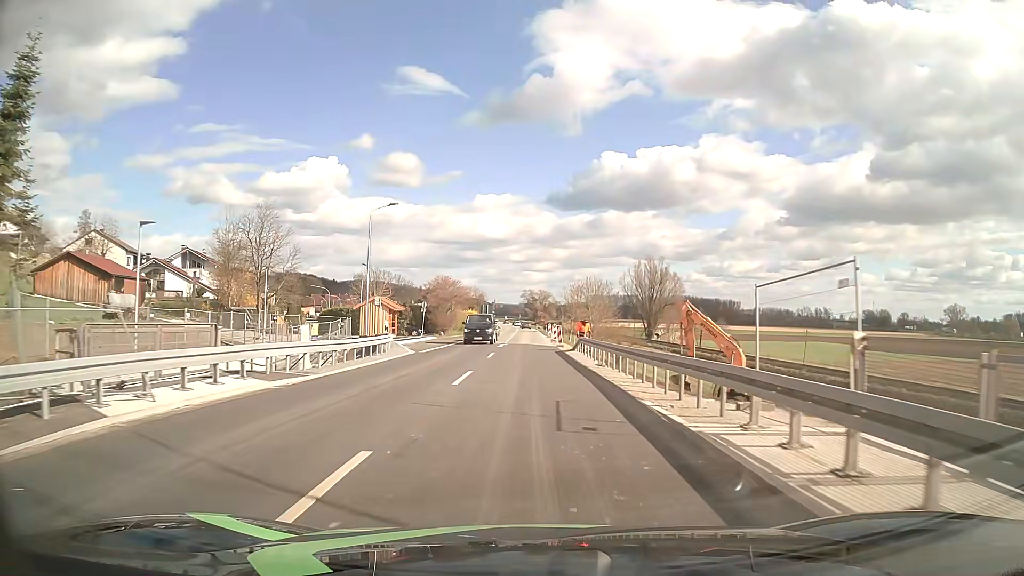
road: secondary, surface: asphalt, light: Day
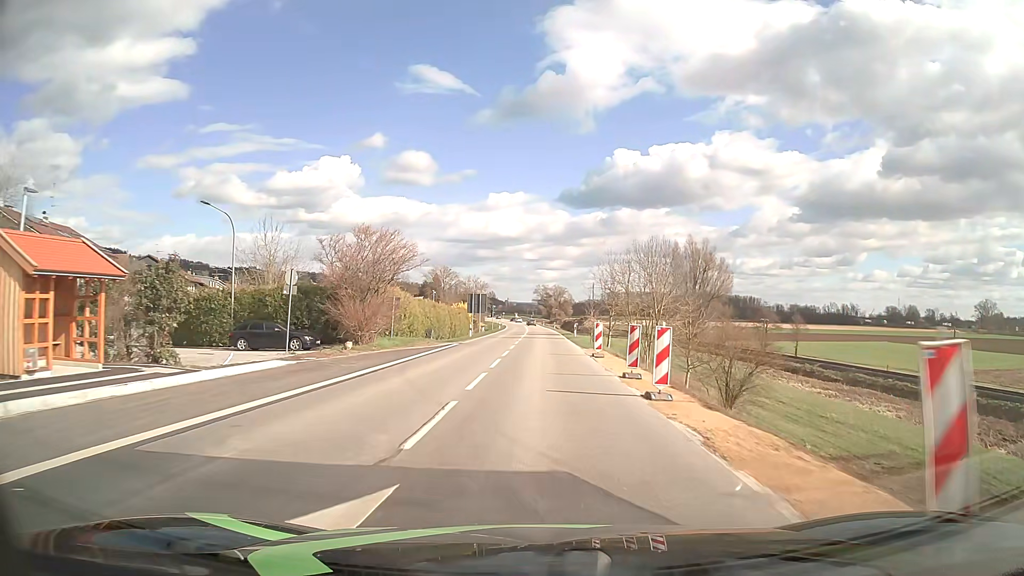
(-0.5, +38.2) m; -1°
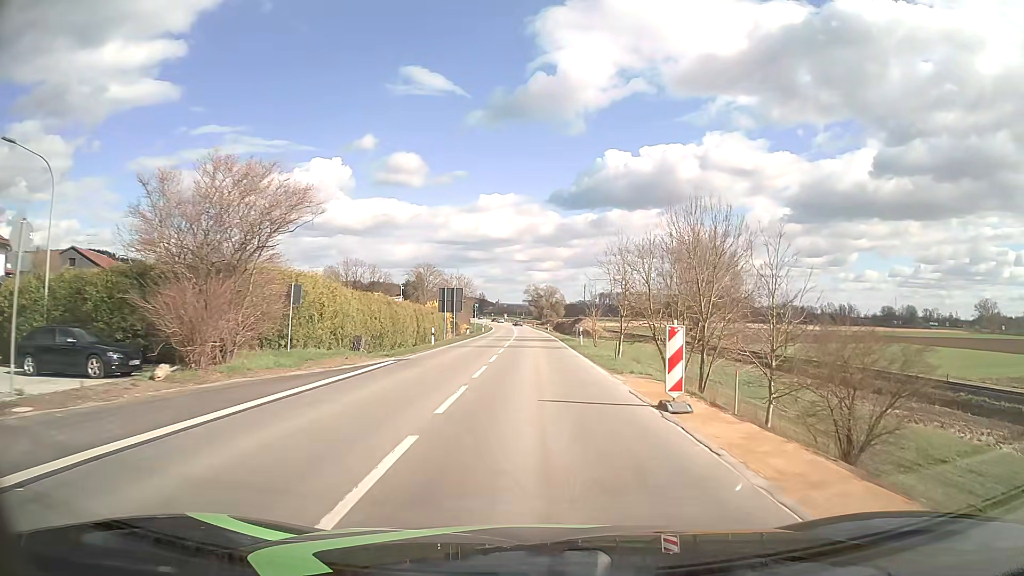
(+0.1, +15.3) m; +1°
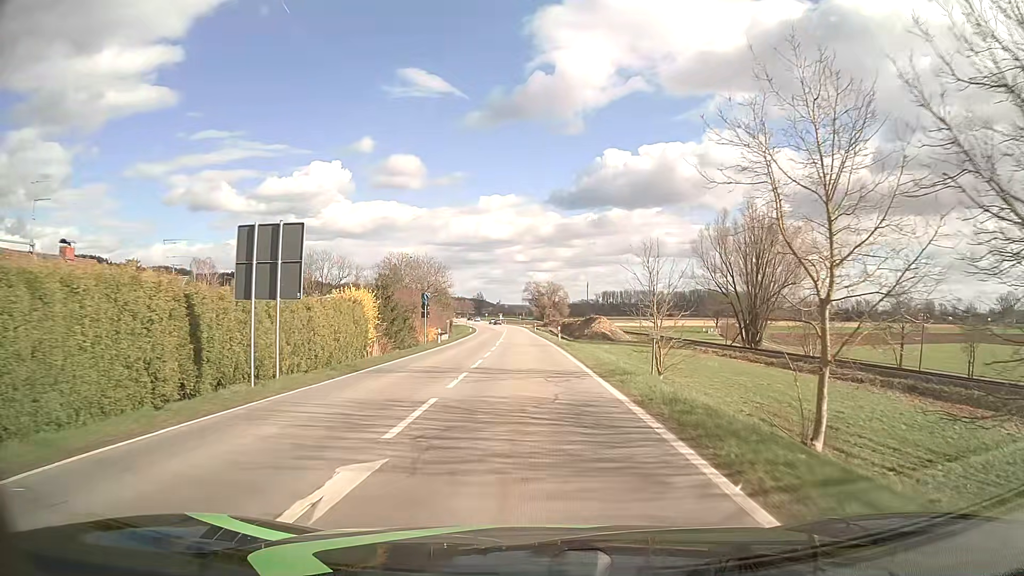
(+0.2, +38.0) m; 0°
(0, +10) (0, +20) (0, +30) (0, +40) (0, +50) (-1, +60) (-1, +70) (-1, +80) (-2, +90) (-2, +100) m
